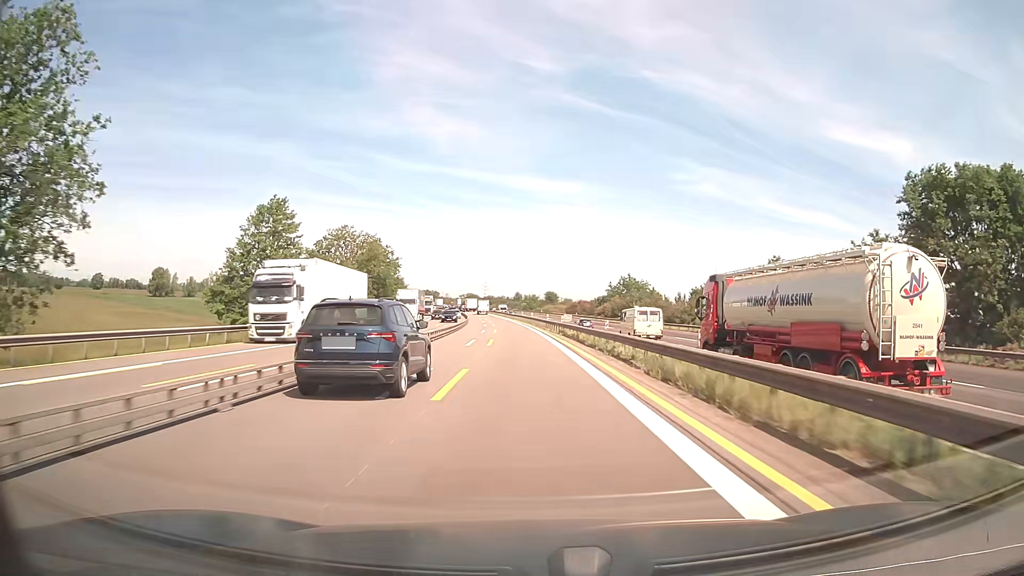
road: motorway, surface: asphalt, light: Day
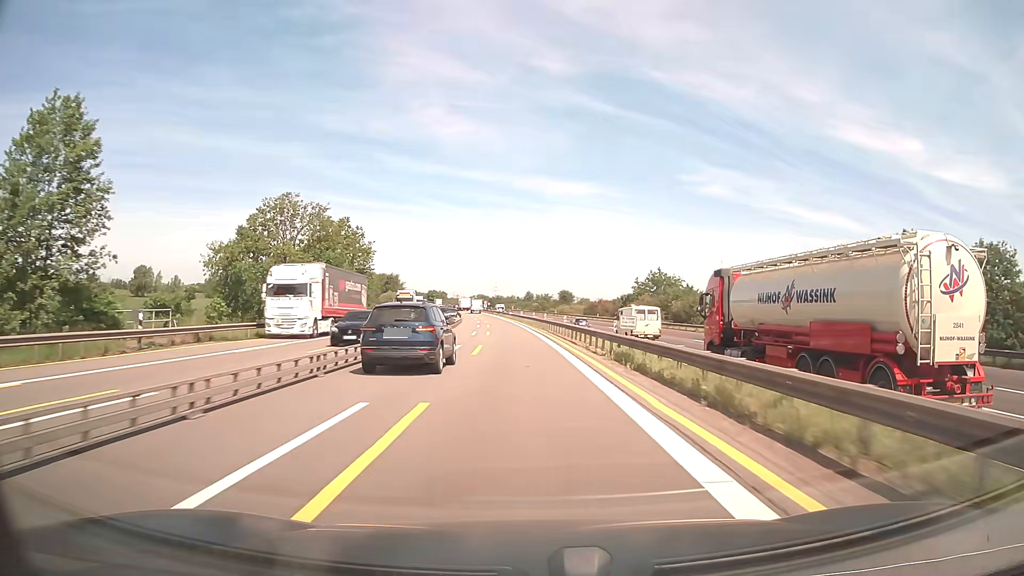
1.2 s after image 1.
(-0.1, +24.9) m; -1°
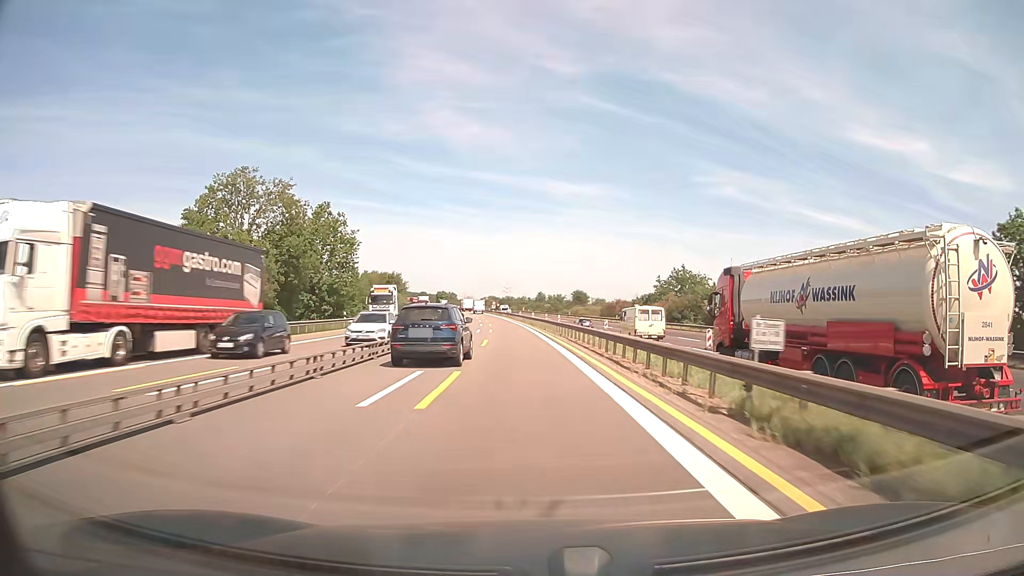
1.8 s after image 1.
(-0.1, +12.5) m; -1°
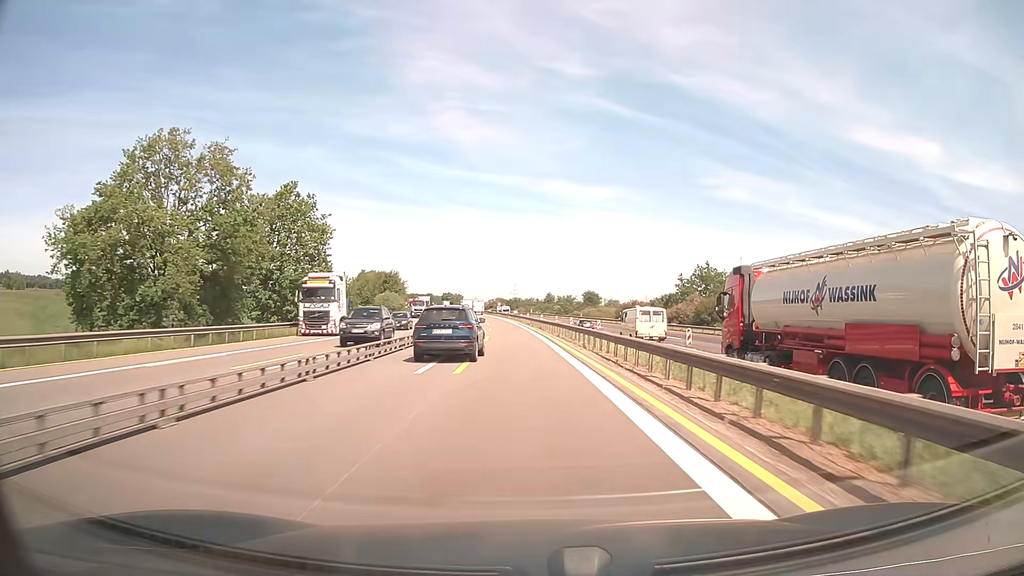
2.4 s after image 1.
(-0.1, +12.5) m; -1°
